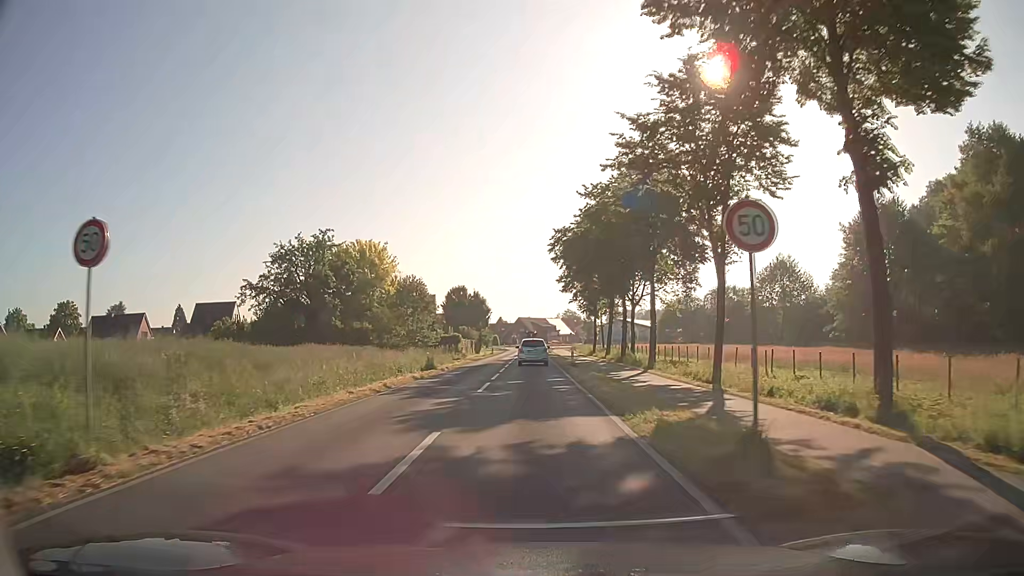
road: secondary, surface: asphalt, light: Day
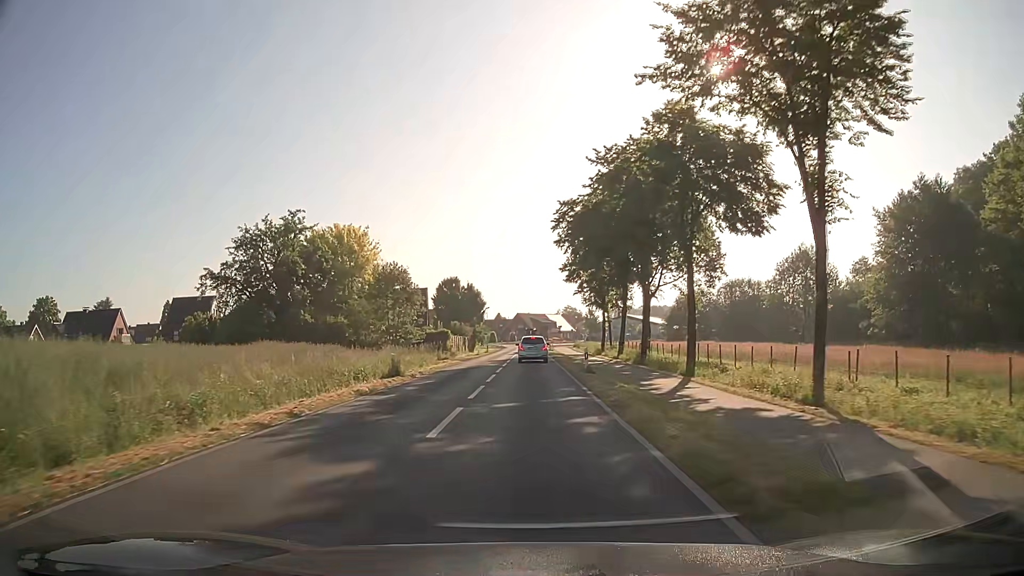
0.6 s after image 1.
(0.0, +8.8) m; 0°
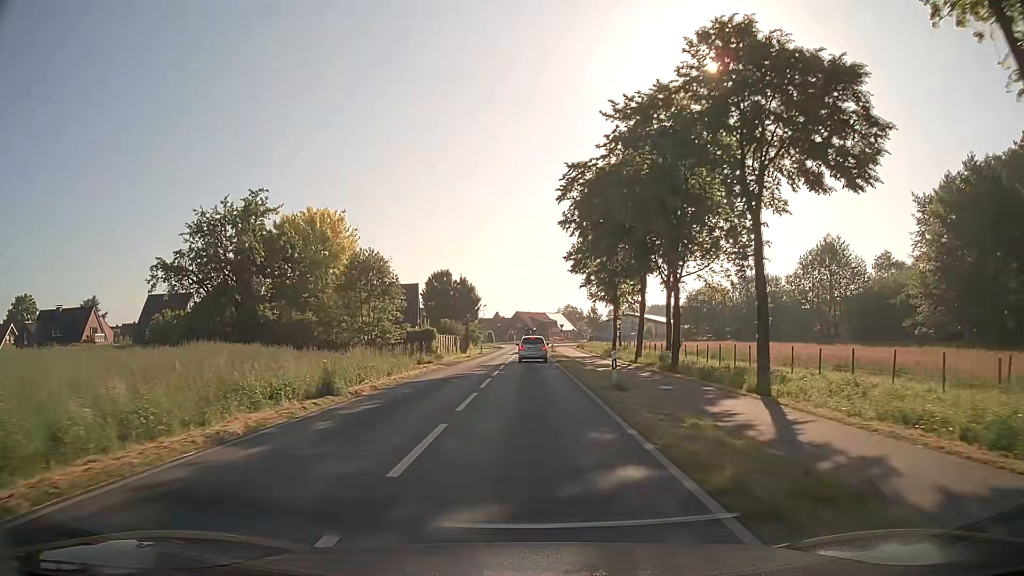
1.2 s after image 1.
(0.0, +8.6) m; 0°
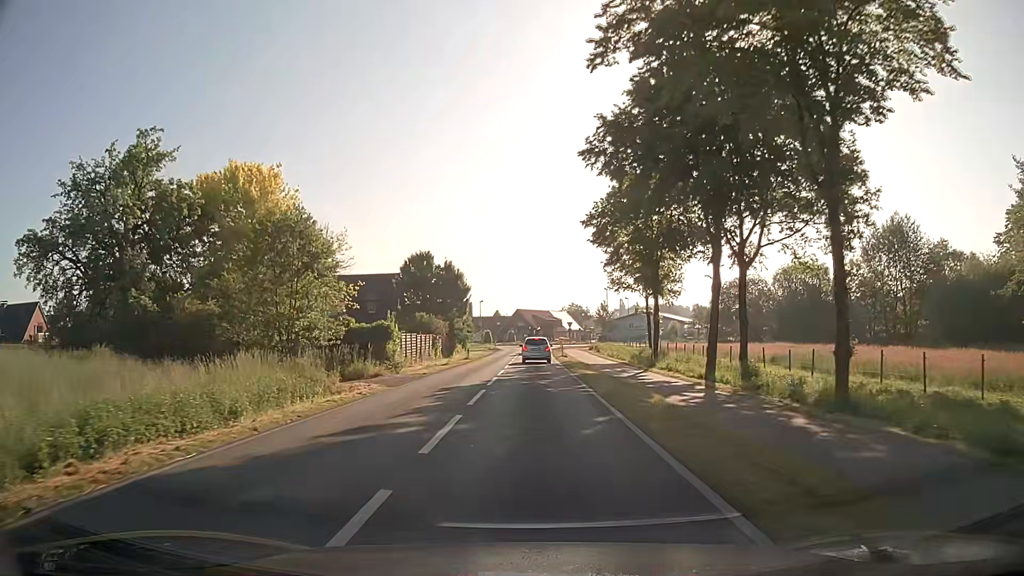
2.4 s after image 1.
(-0.1, +16.6) m; 0°
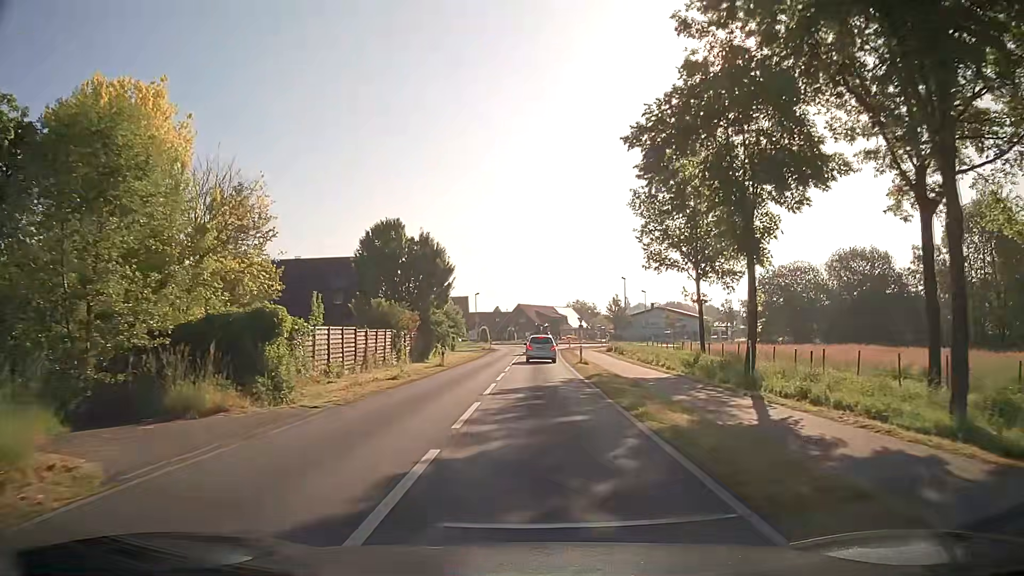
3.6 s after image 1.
(0.0, +15.8) m; 0°
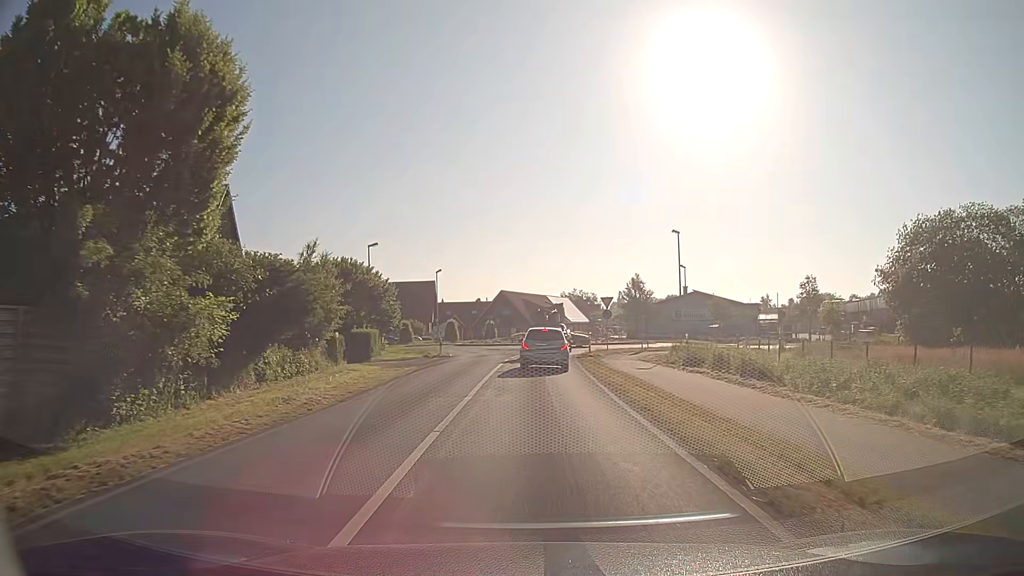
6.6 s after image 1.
(+0.4, +34.3) m; +2°
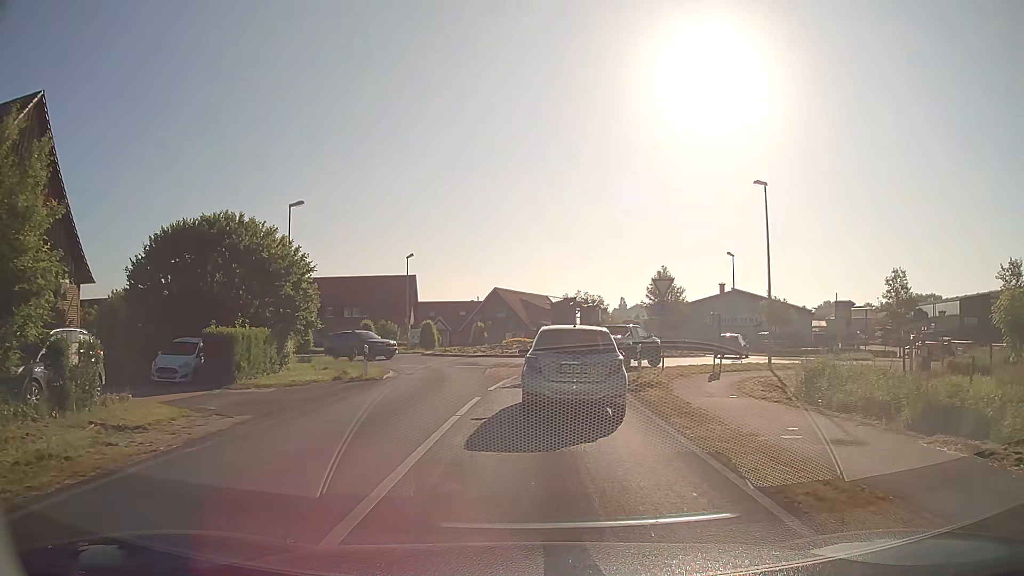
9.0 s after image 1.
(-0.1, +17.5) m; +1°
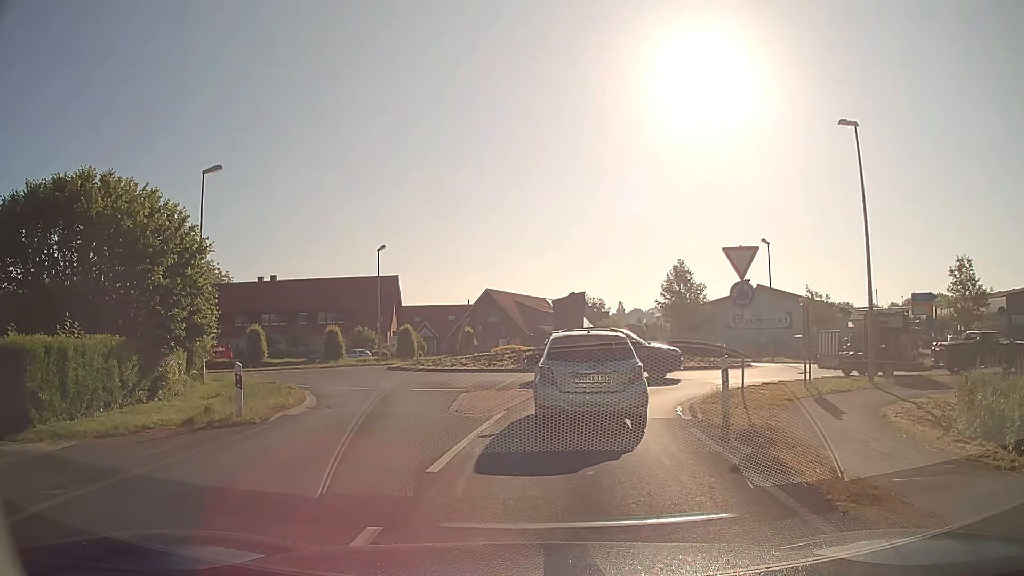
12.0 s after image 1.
(-0.2, +9.3) m; -2°
(0, +10) (+3, +20) (+10, +27) (+14, +36) (+13, +46) (+9, +55) (+9, +65) (+11, +75) (+14, +84) (+16, +94) m
